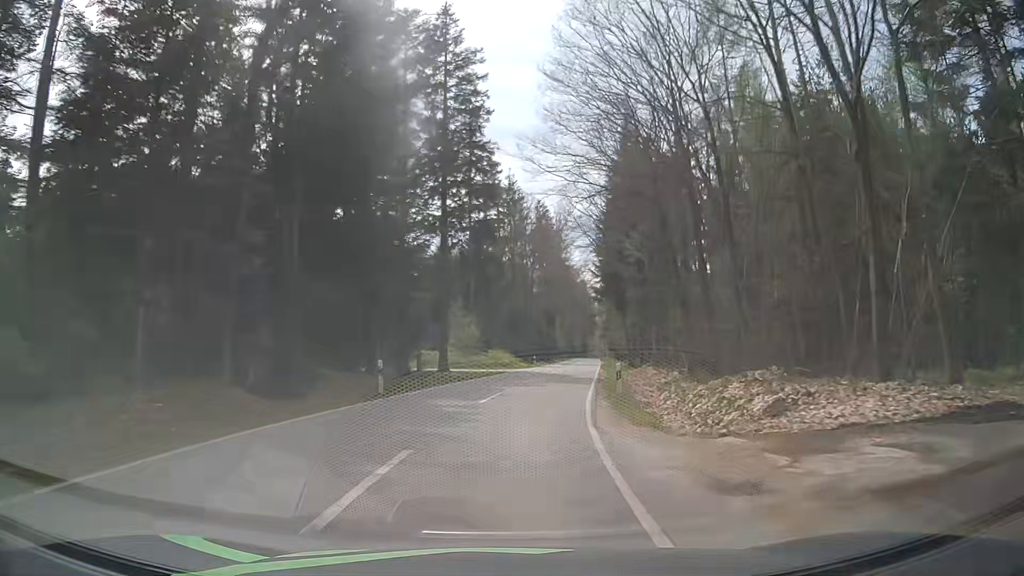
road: tertiary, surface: asphalt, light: Day
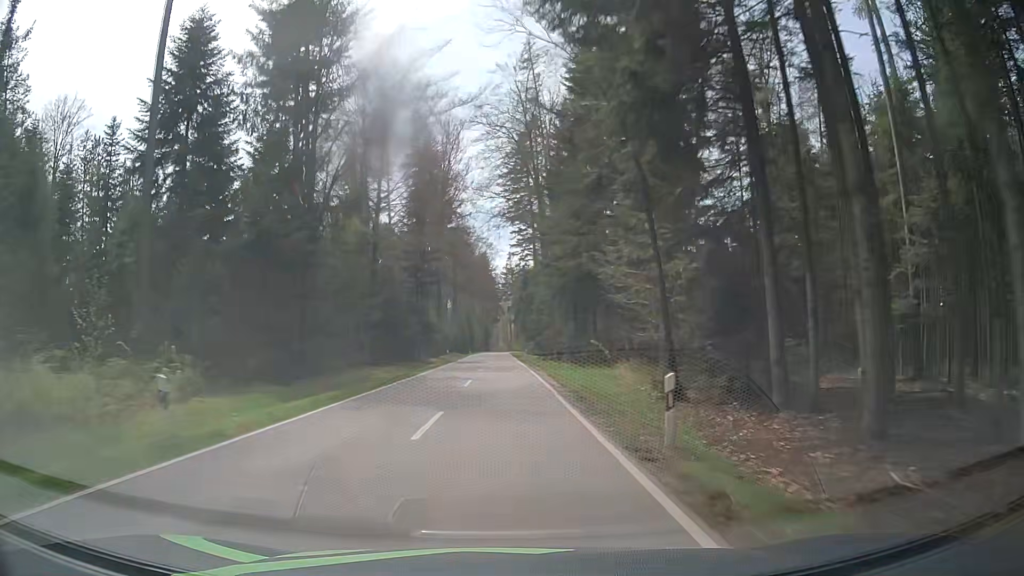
(+7.3, +54.9) m; +9°
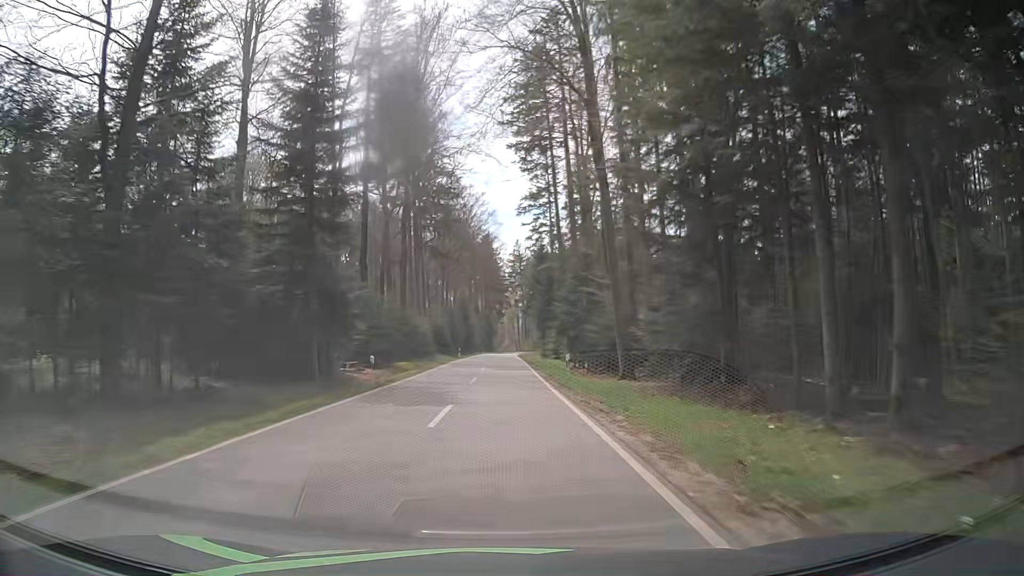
(+0.1, +35.0) m; -1°
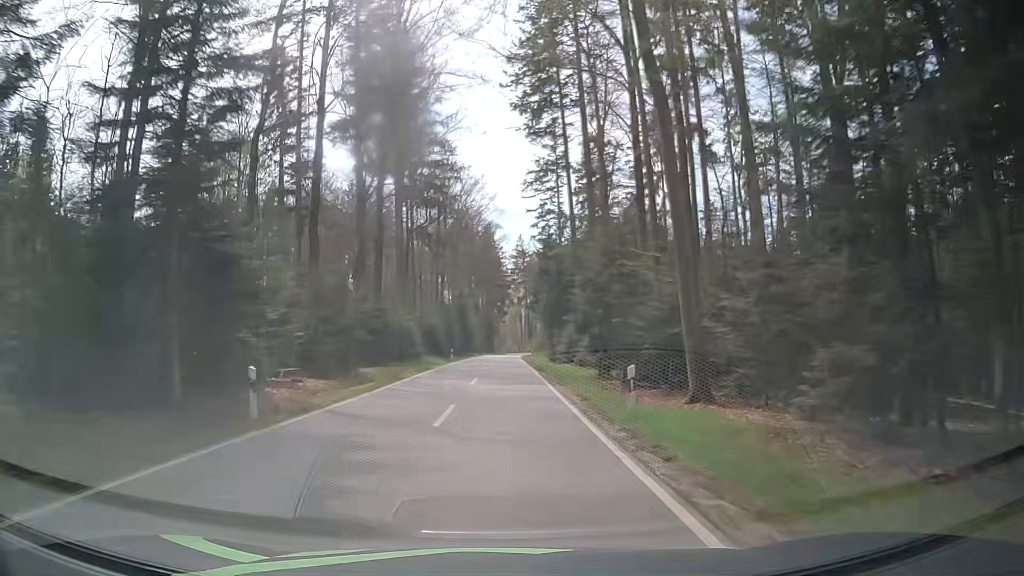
(+0.1, +11.6) m; 0°
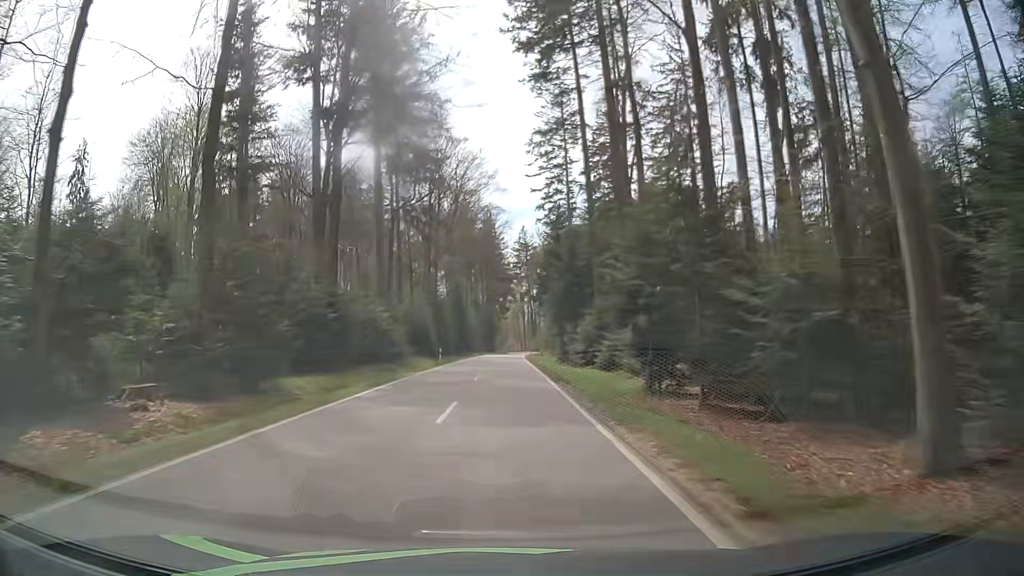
(+0.1, +11.7) m; +1°
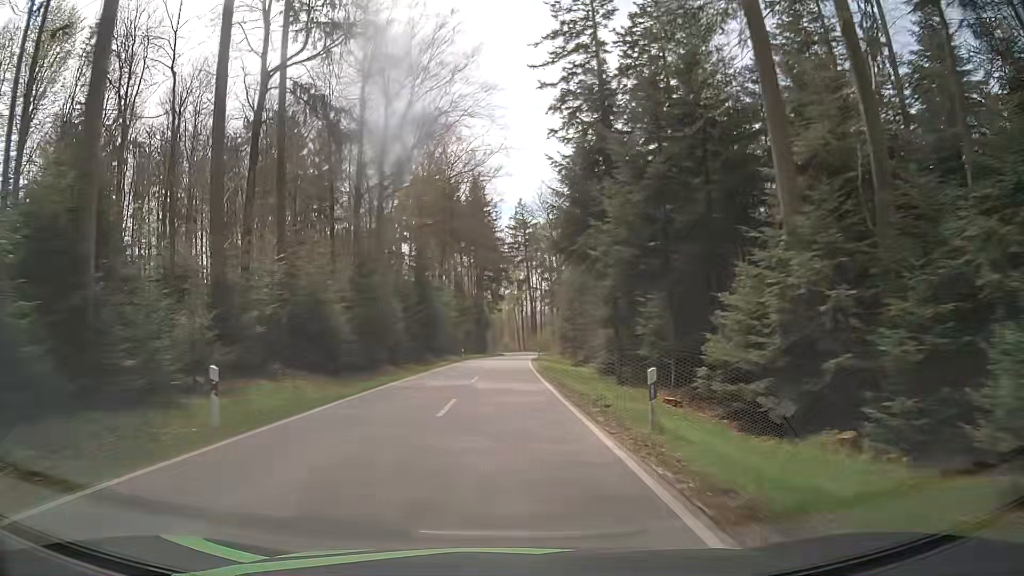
(+0.3, +35.1) m; 0°
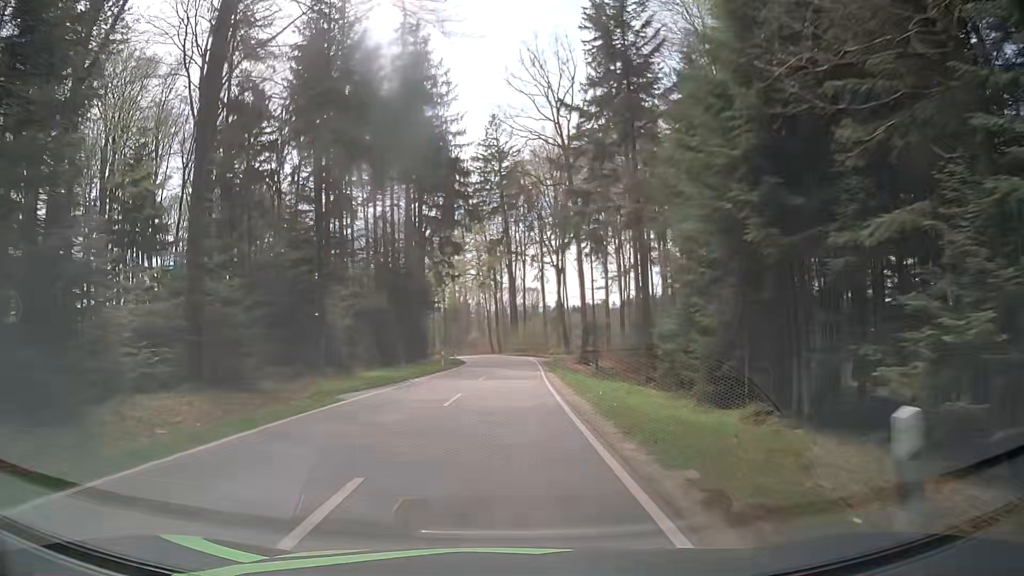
(+0.9, +57.8) m; +3°
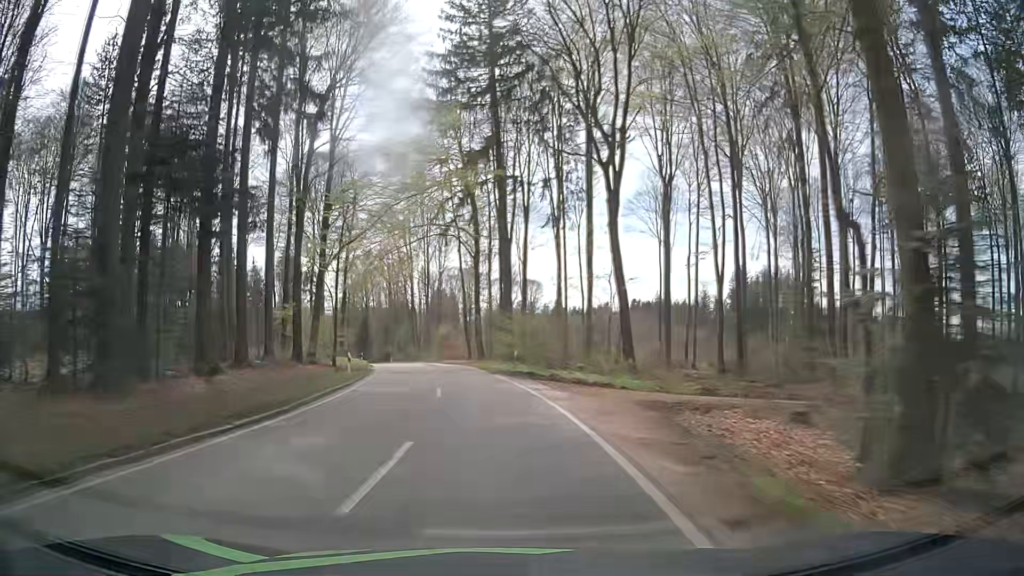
(+0.4, +45.7) m; +1°
(0, +10) (-1, +20) (-2, +30) (-4, +40) (-6, +50) (-8, +59) (-10, +69) (-13, +79) (-16, +88) (-19, +98) m
